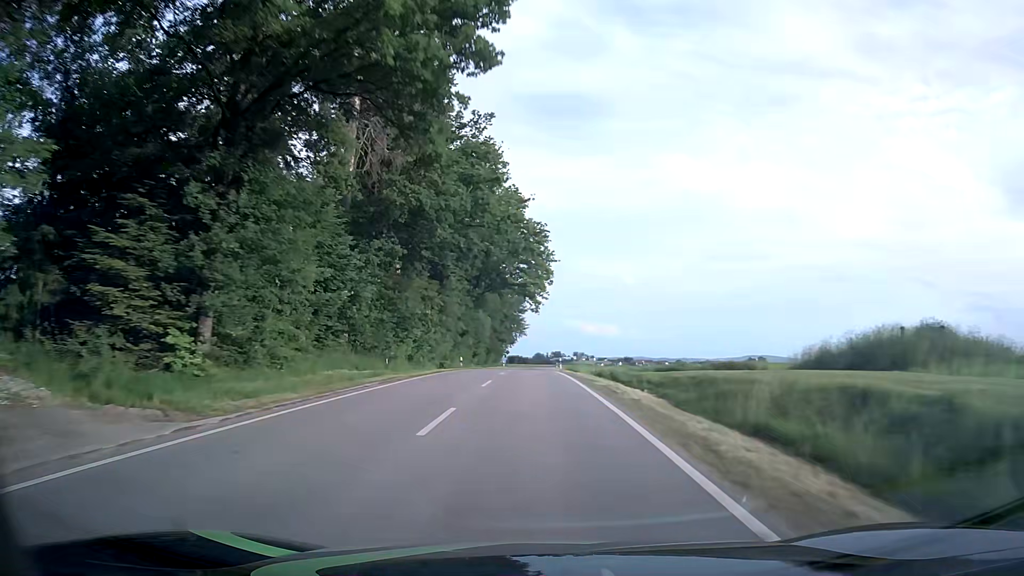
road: tertiary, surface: asphalt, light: Day
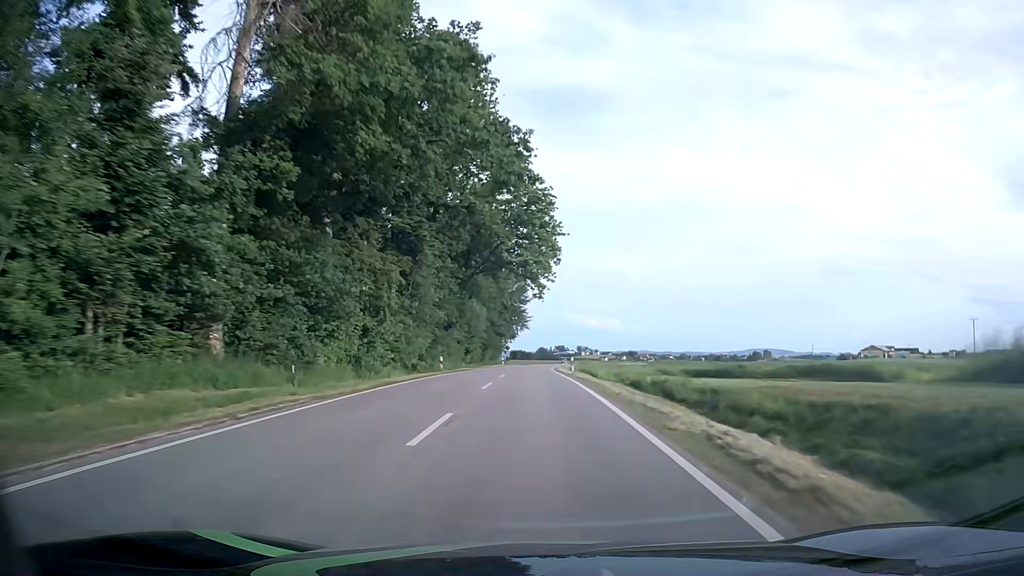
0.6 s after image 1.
(0.0, +12.9) m; 0°
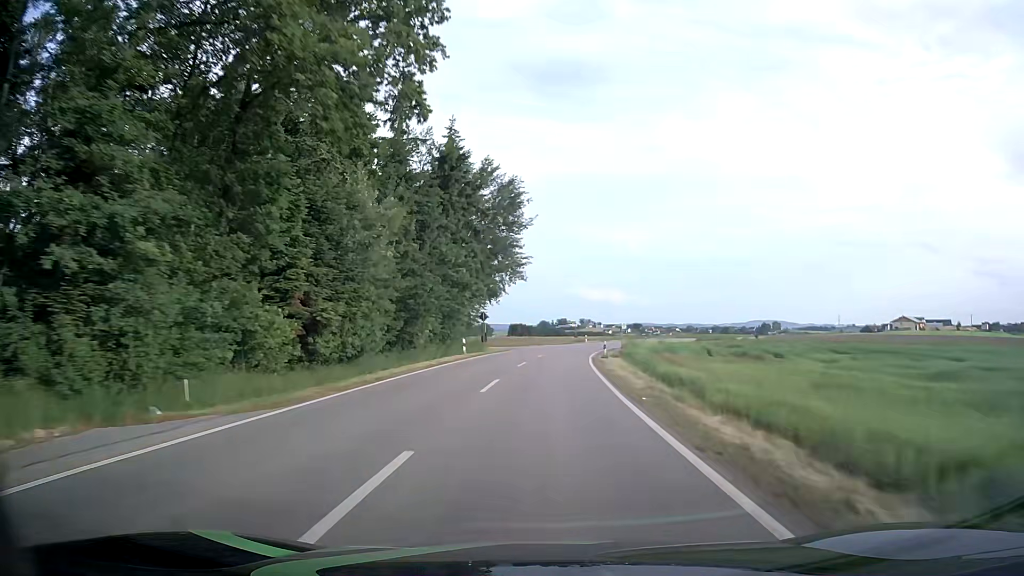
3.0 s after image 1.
(-0.4, +51.3) m; 0°
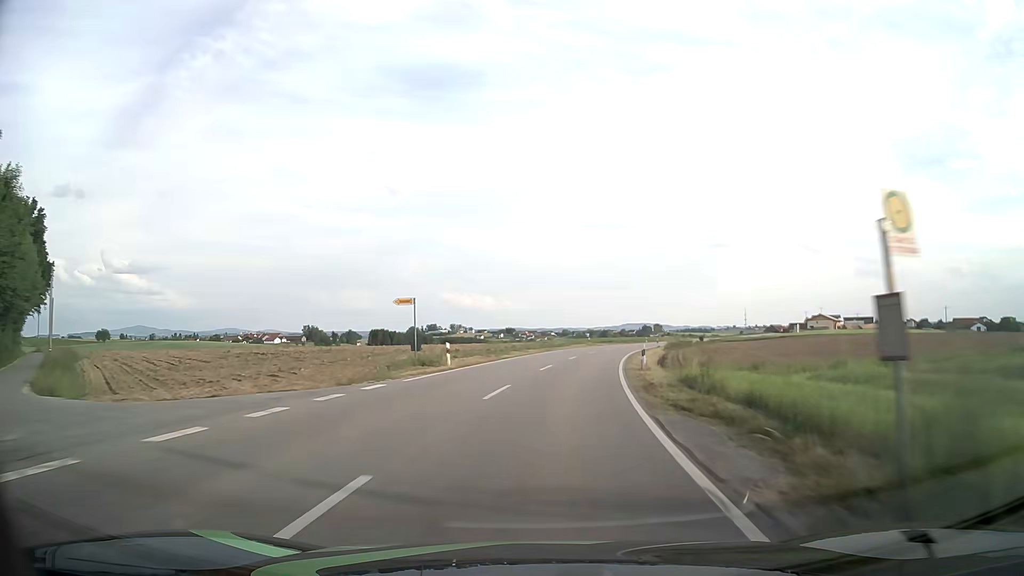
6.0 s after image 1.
(+4.4, +60.1) m; +10°
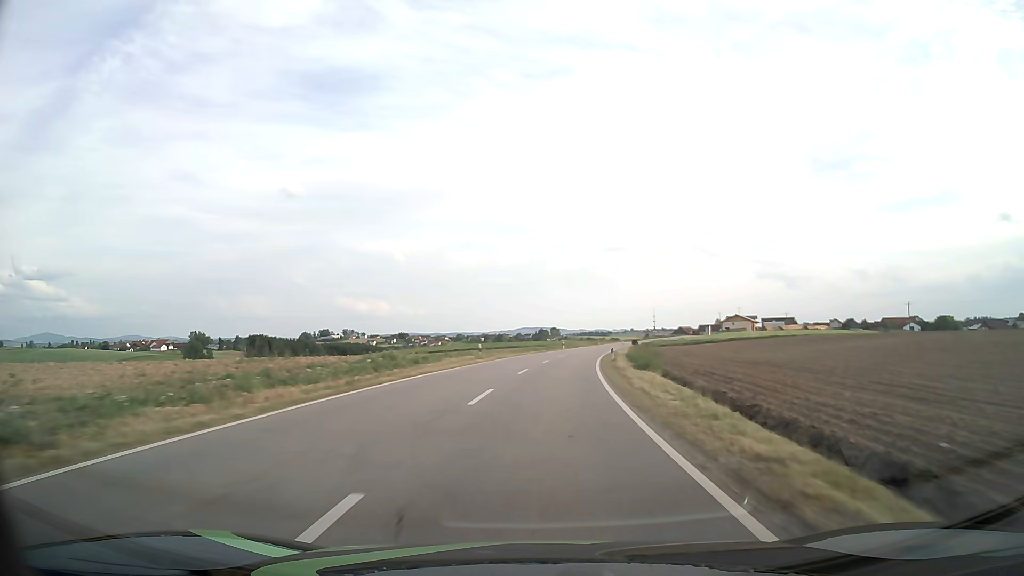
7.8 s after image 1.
(+3.1, +36.1) m; +9°
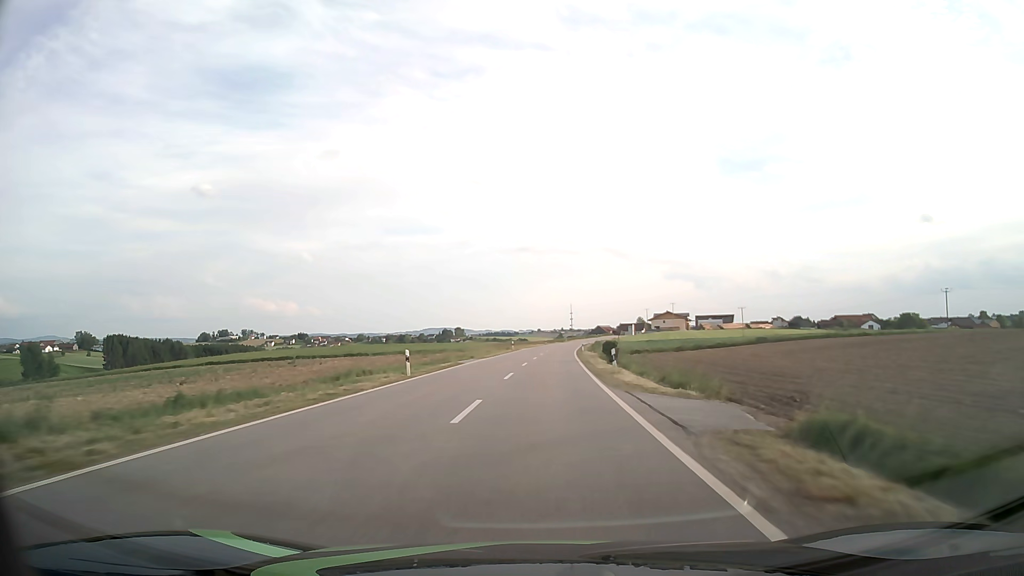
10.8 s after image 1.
(+4.7, +62.1) m; +8°
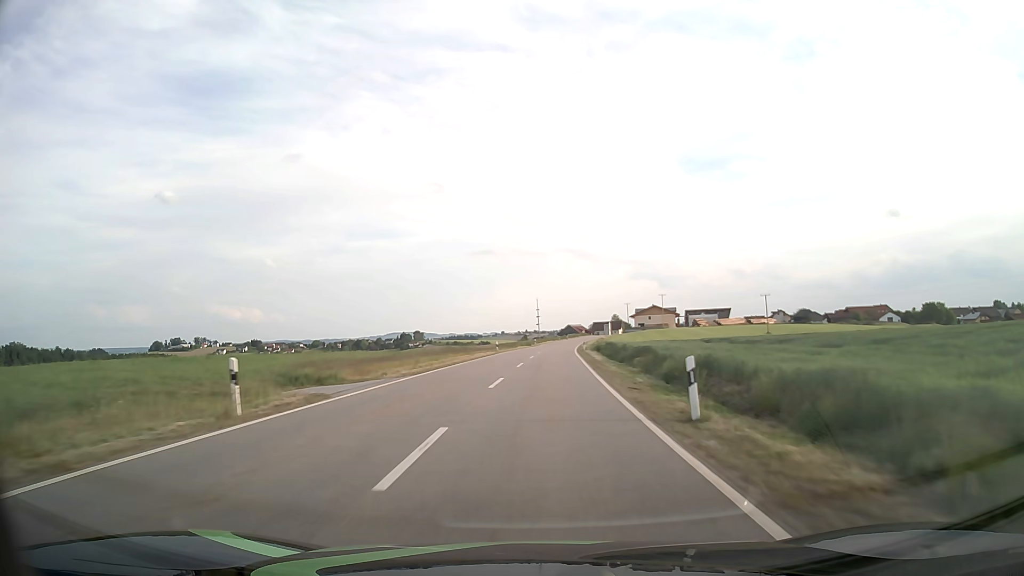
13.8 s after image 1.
(+2.1, +64.5) m; +3°
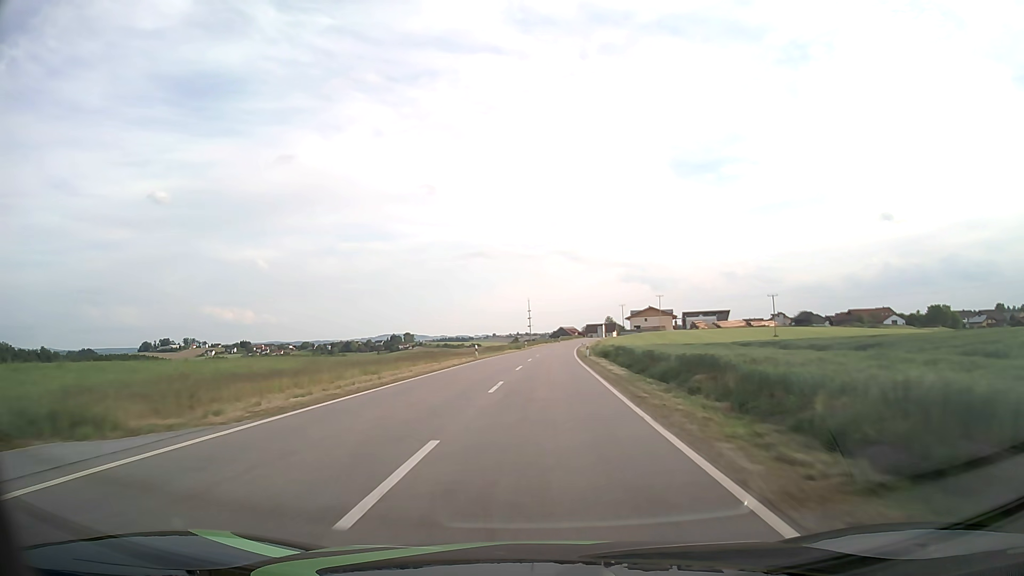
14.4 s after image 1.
(+0.1, +13.0) m; +1°
(0, +10) (0, +20) (+1, +30) (+1, +40) (+1, +50) (+2, +60) (+2, +70) (+3, +80) (+4, +90) (+5, +100) m
